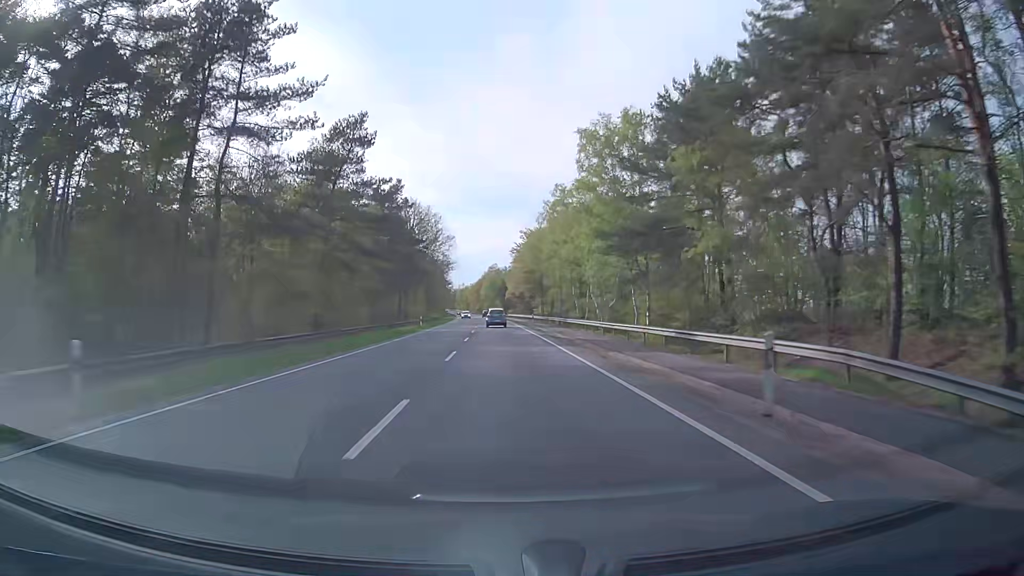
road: primary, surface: asphalt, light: Day
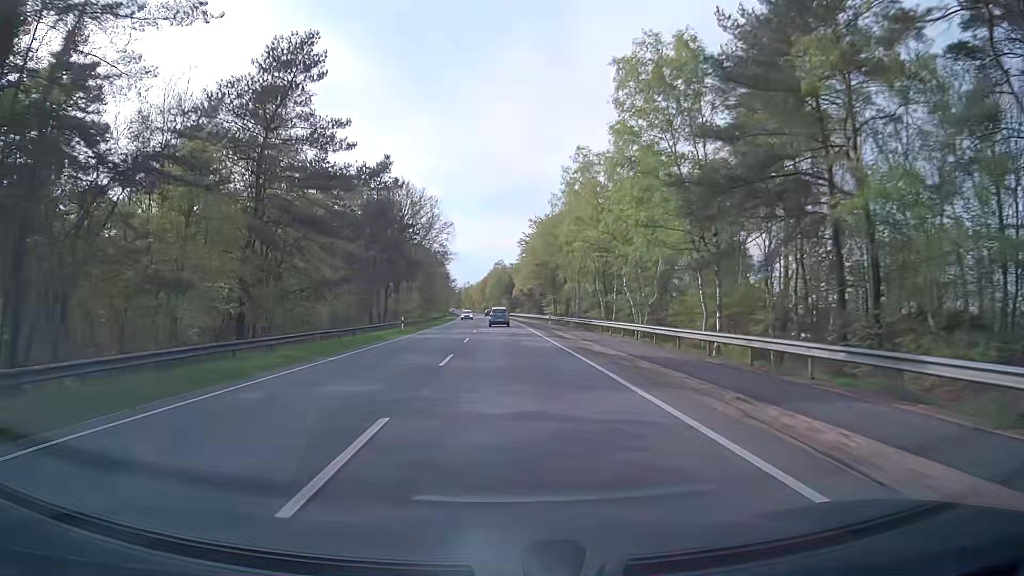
(0.0, +14.0) m; -1°
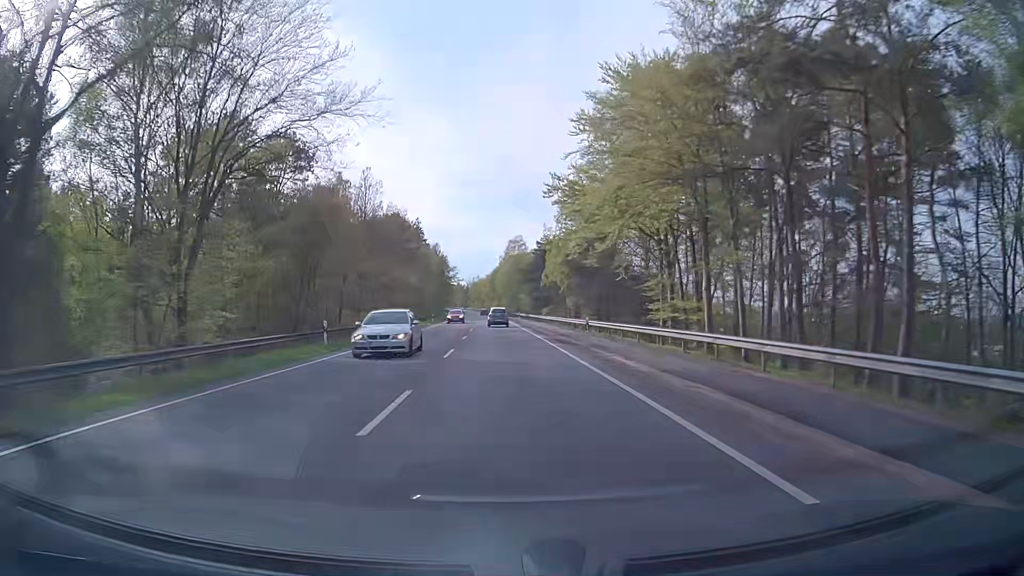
(-0.7, +69.5) m; -1°
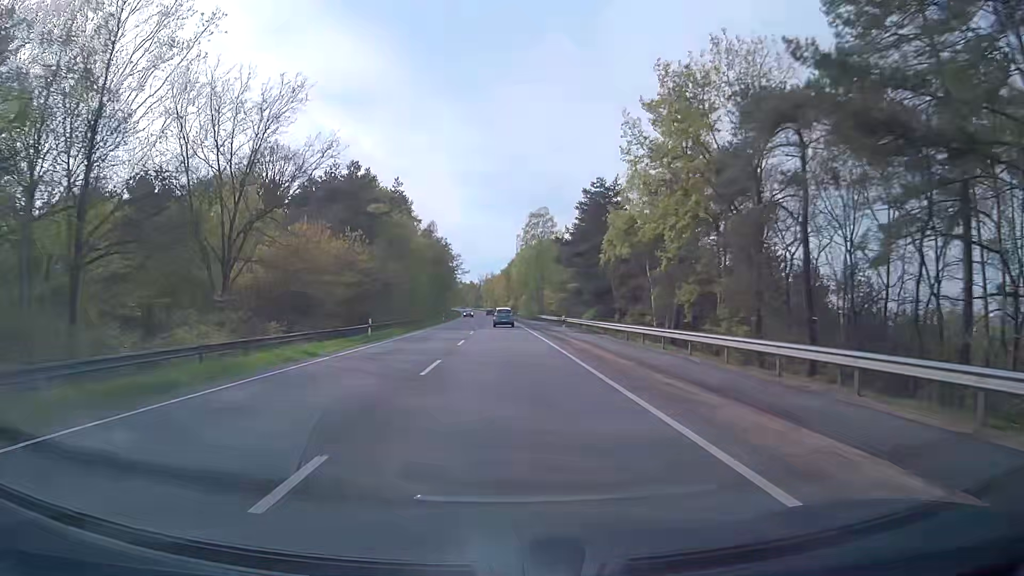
(-0.3, +41.3) m; -1°
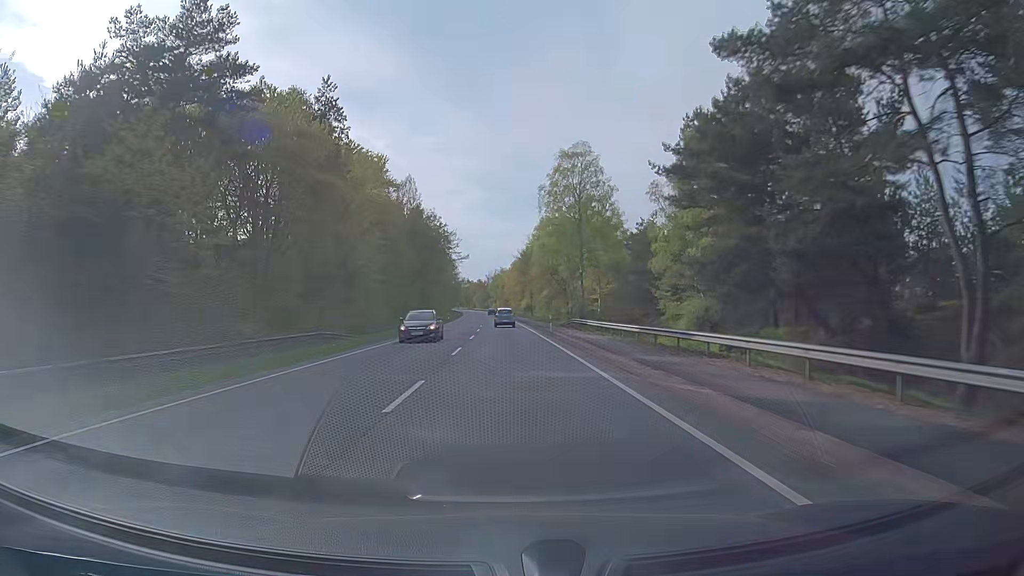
(-0.2, +41.6) m; 0°
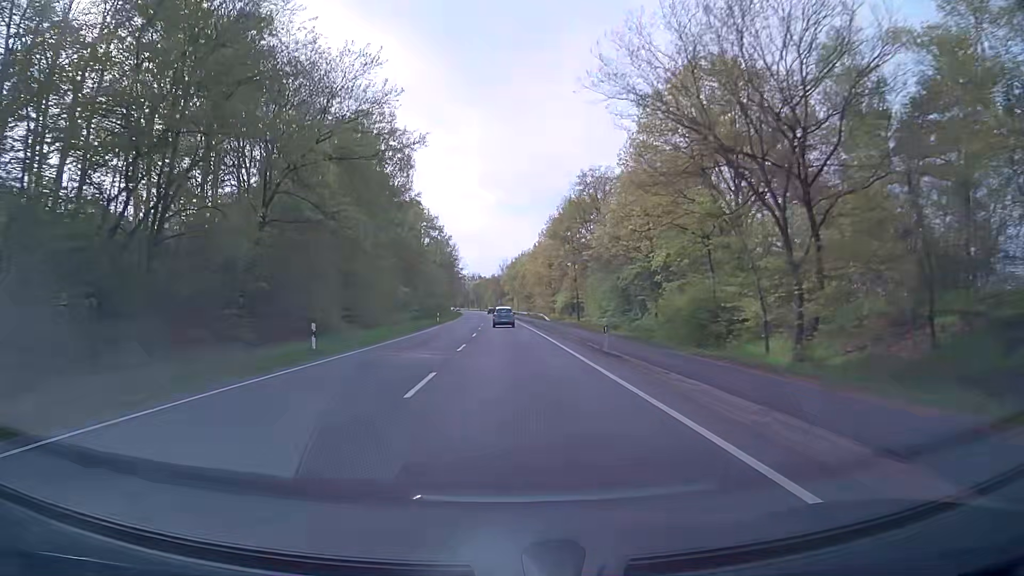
(-1.2, +71.0) m; -2°
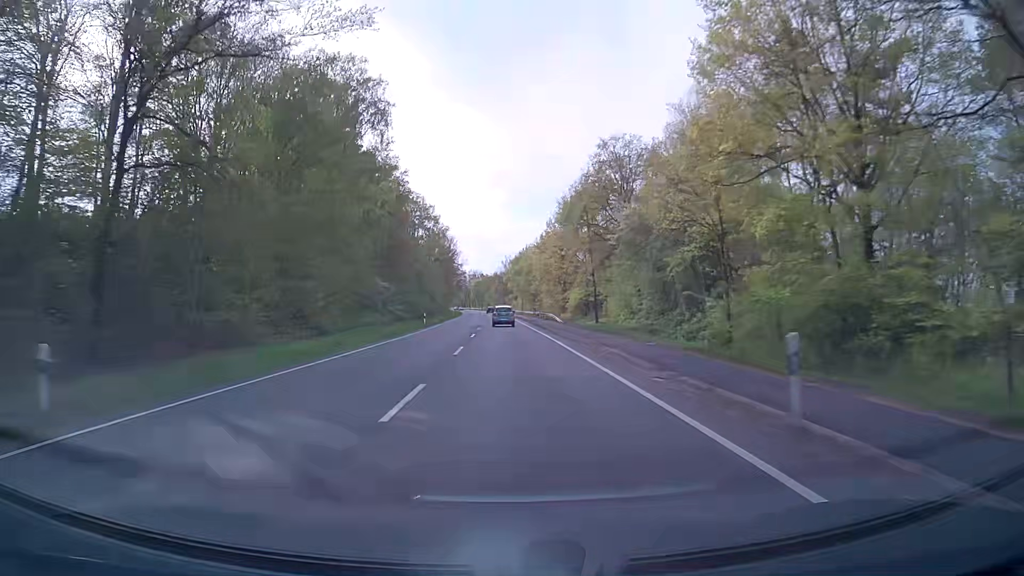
(0.0, +14.4) m; 0°
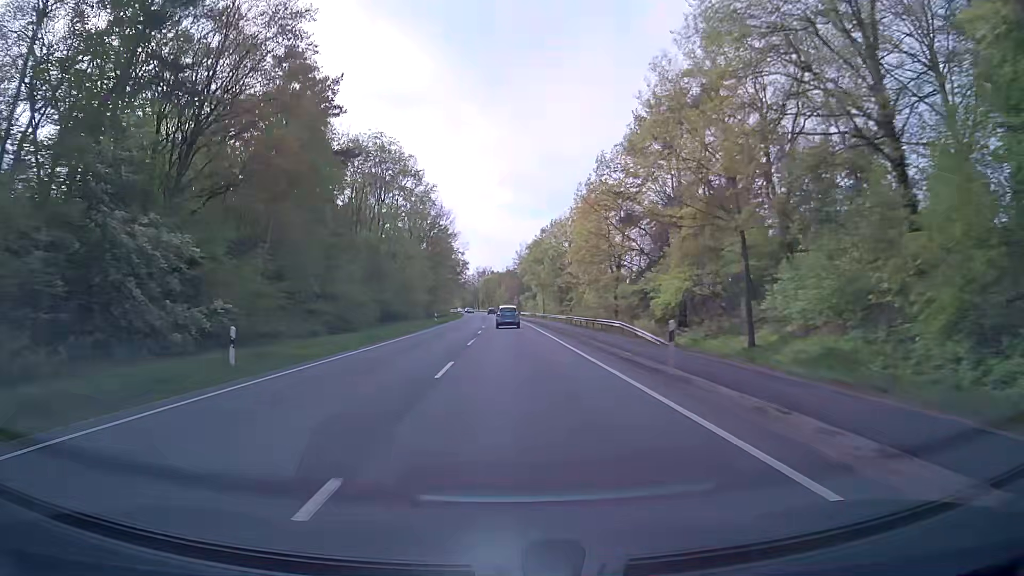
(-0.5, +43.2) m; -1°
